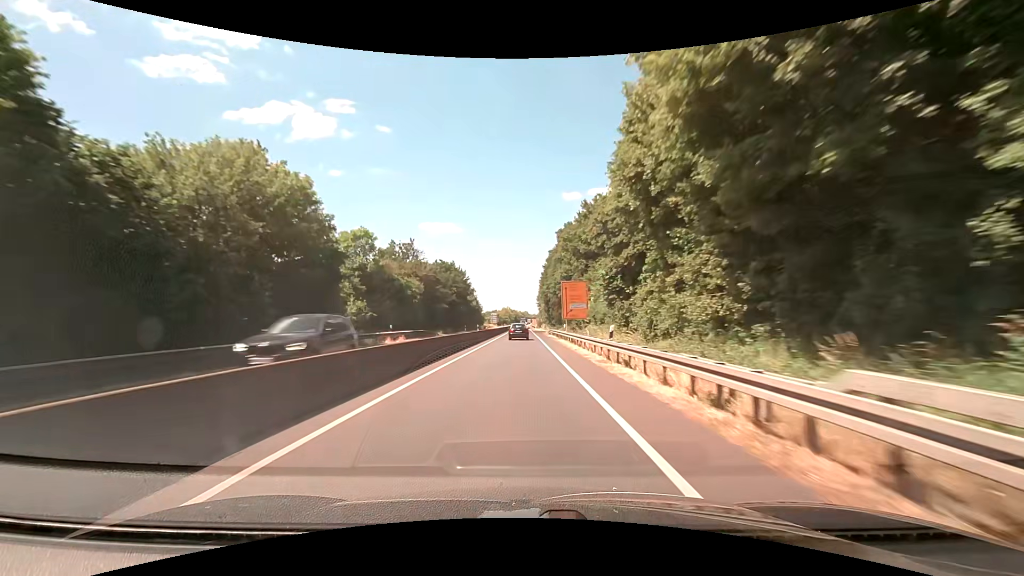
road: trunk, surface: asphalt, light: Day
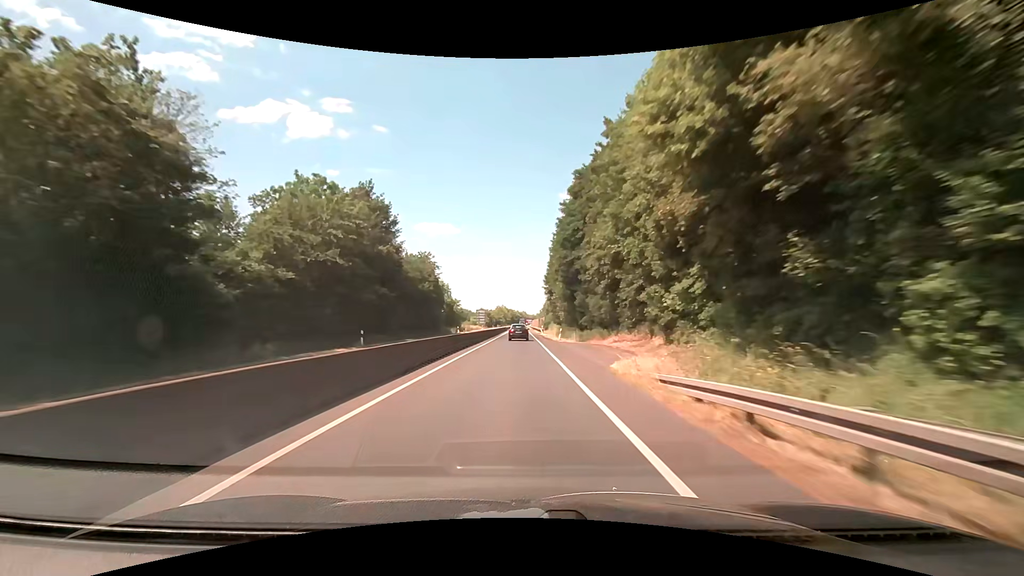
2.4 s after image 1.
(+0.3, +55.2) m; +1°
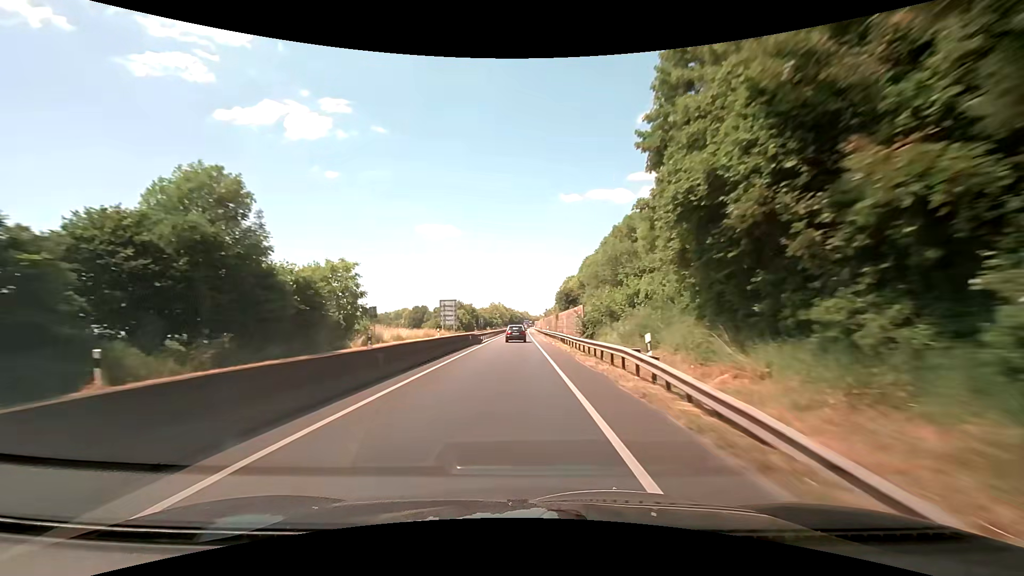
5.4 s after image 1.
(-0.1, +69.9) m; 0°
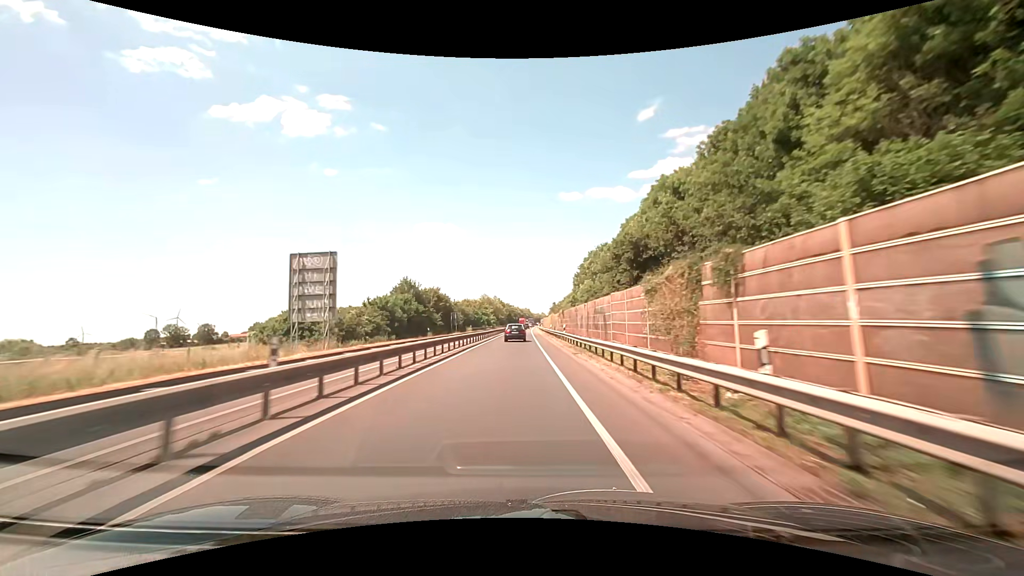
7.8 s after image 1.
(-0.3, +56.1) m; 0°
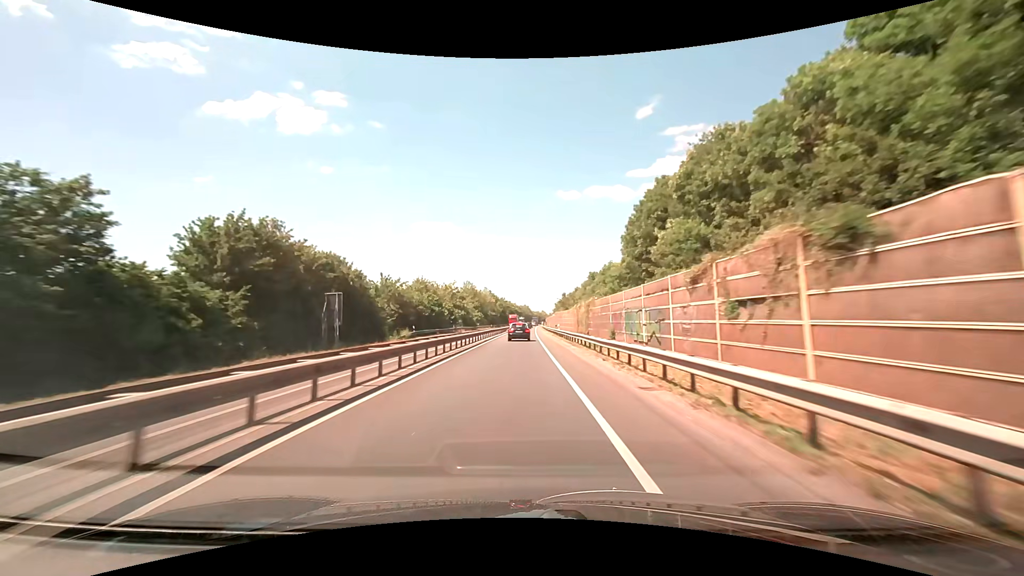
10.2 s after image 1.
(0.0, +54.6) m; 0°
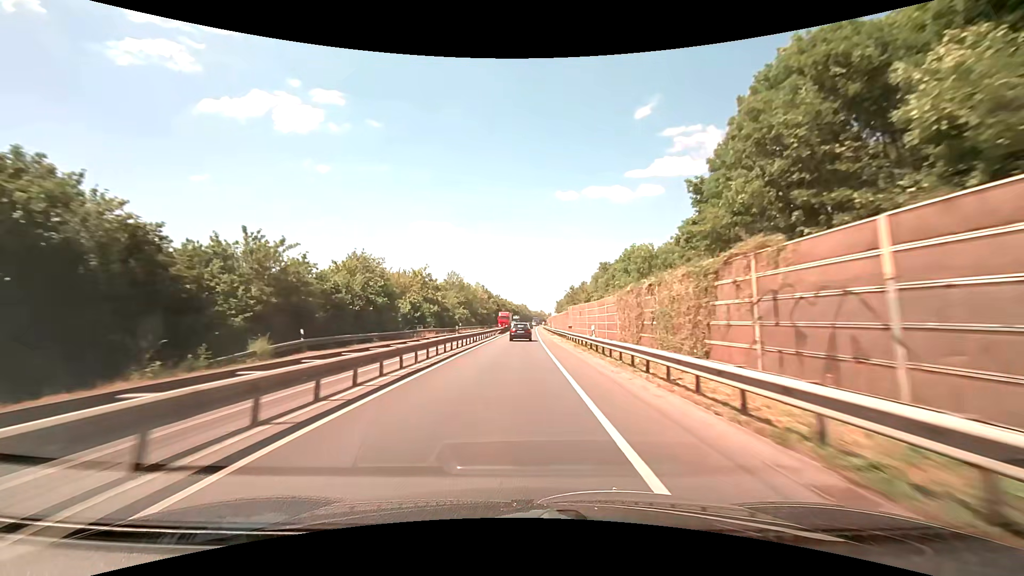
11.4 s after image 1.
(0.0, +26.0) m; 0°
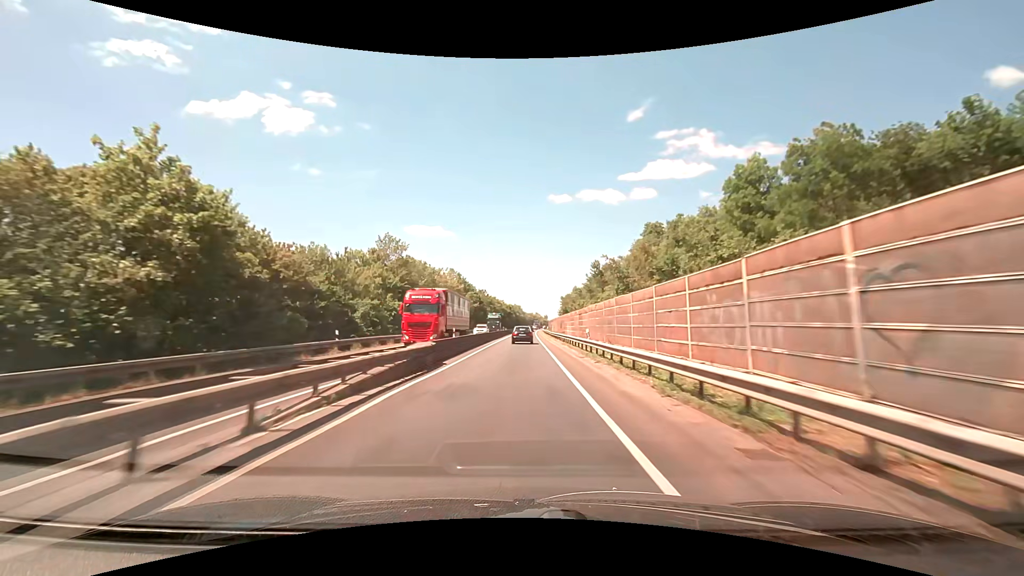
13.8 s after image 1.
(+0.2, +50.2) m; +1°
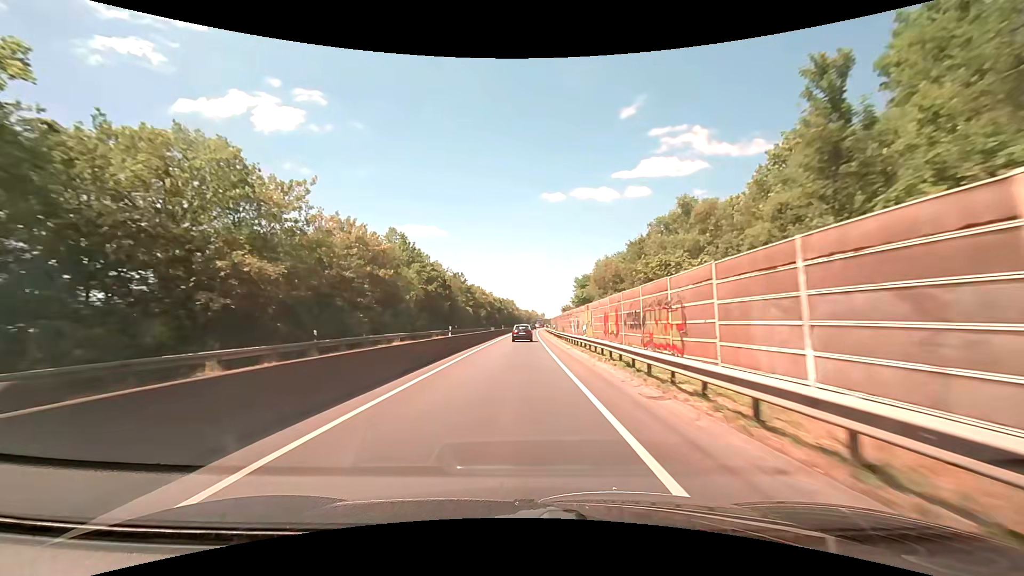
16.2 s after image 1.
(+0.2, +51.0) m; +1°
(0, +10) (0, +20) (0, +30) (0, +40) (0, +50) (0, +60) (0, +70) (+1, +80) (+1, +90) (+1, +100) m
